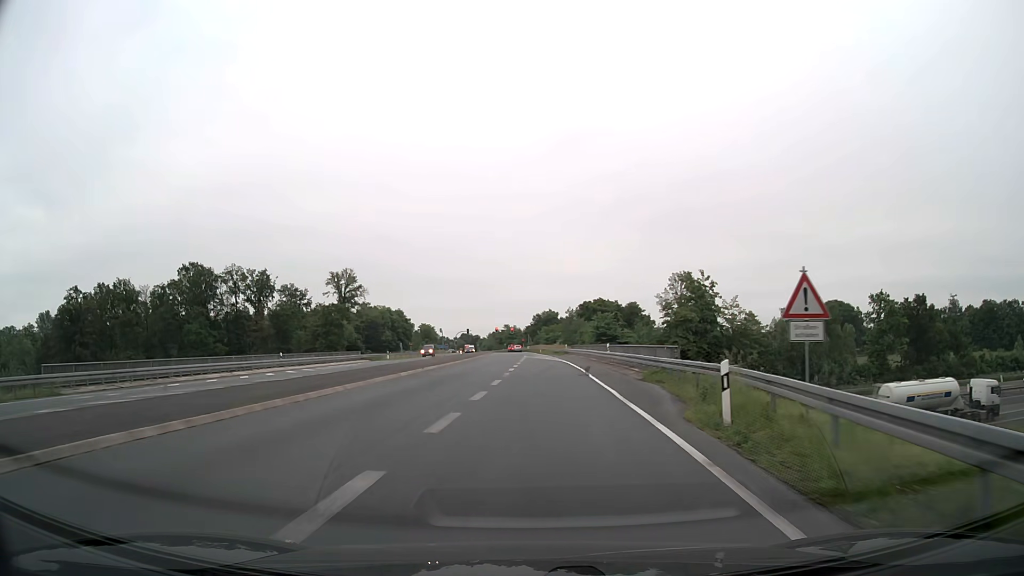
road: motorway_link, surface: asphalt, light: Day
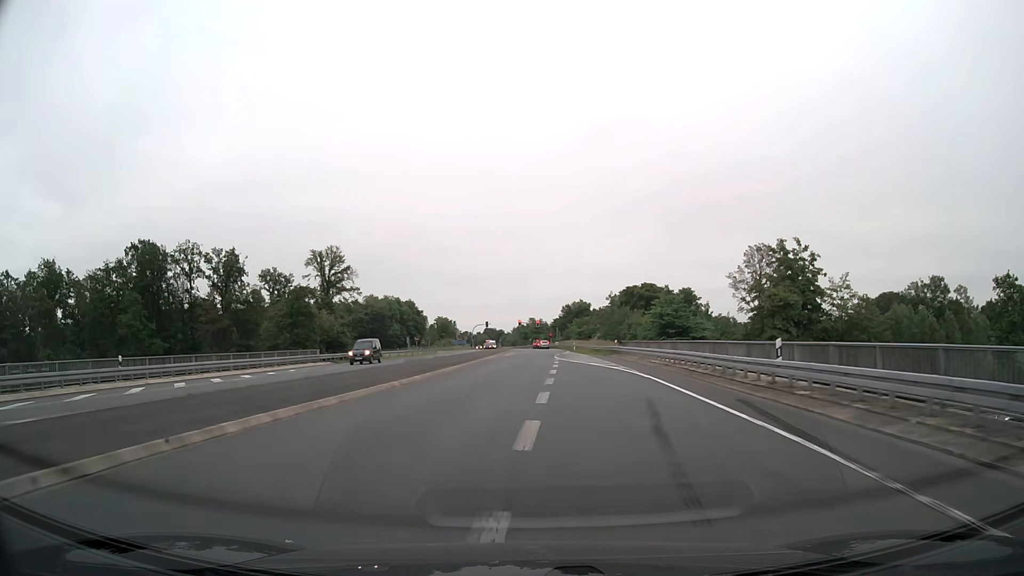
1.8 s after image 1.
(-0.4, +25.8) m; -2°
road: primary
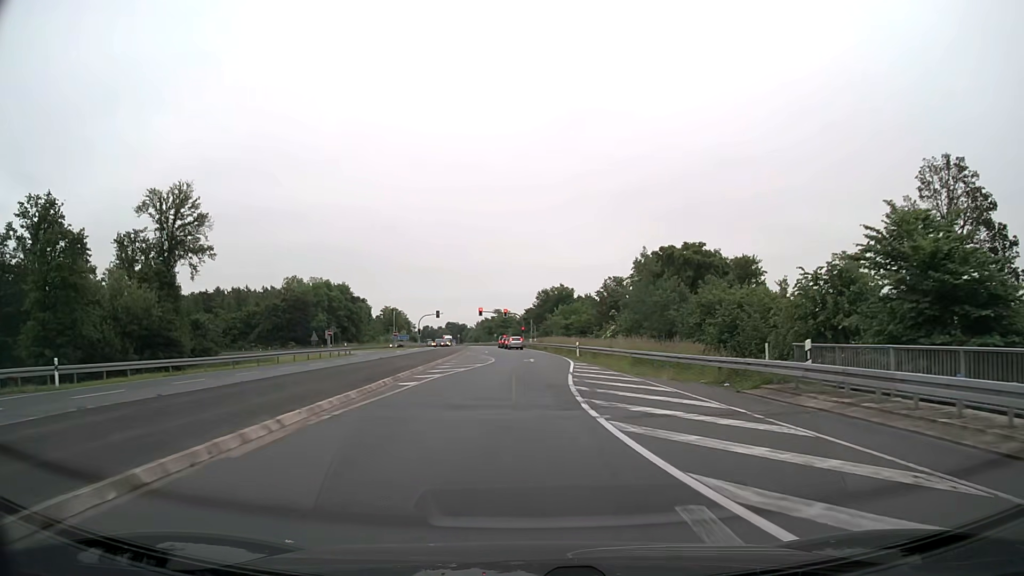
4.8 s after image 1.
(0.0, +41.8) m; +2°
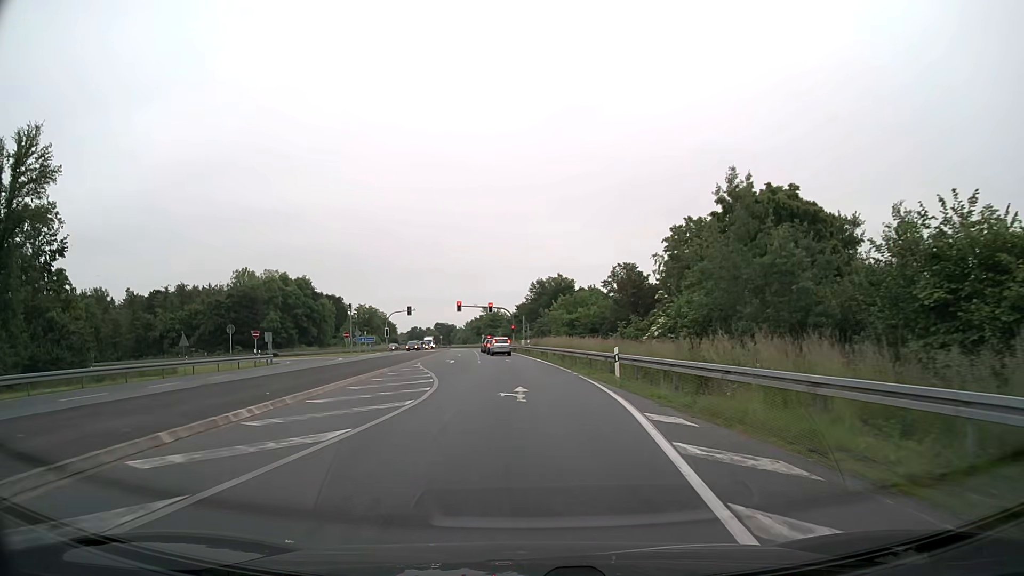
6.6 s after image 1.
(+0.2, +23.3) m; +1°
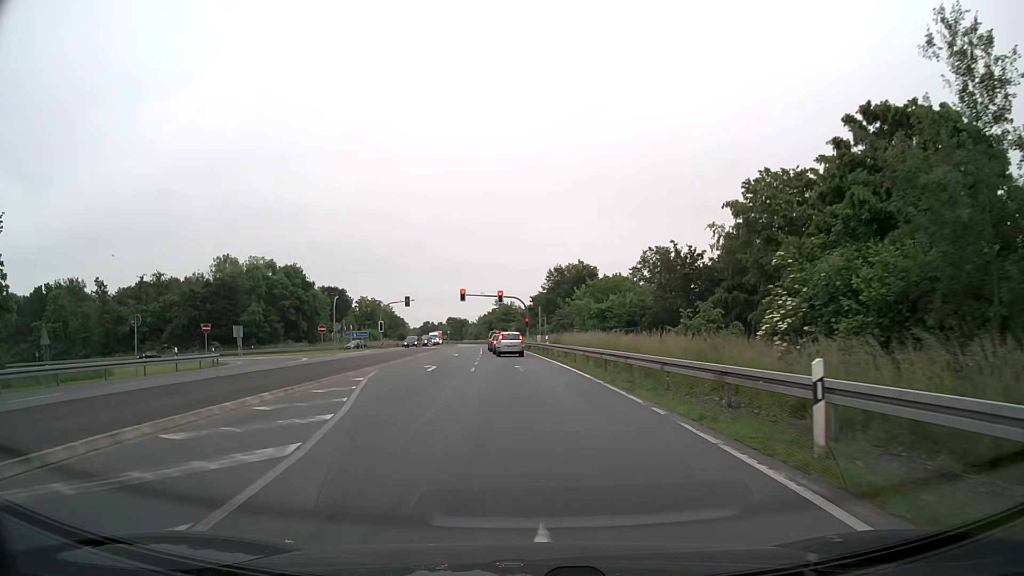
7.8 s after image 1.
(-0.2, +14.2) m; -1°
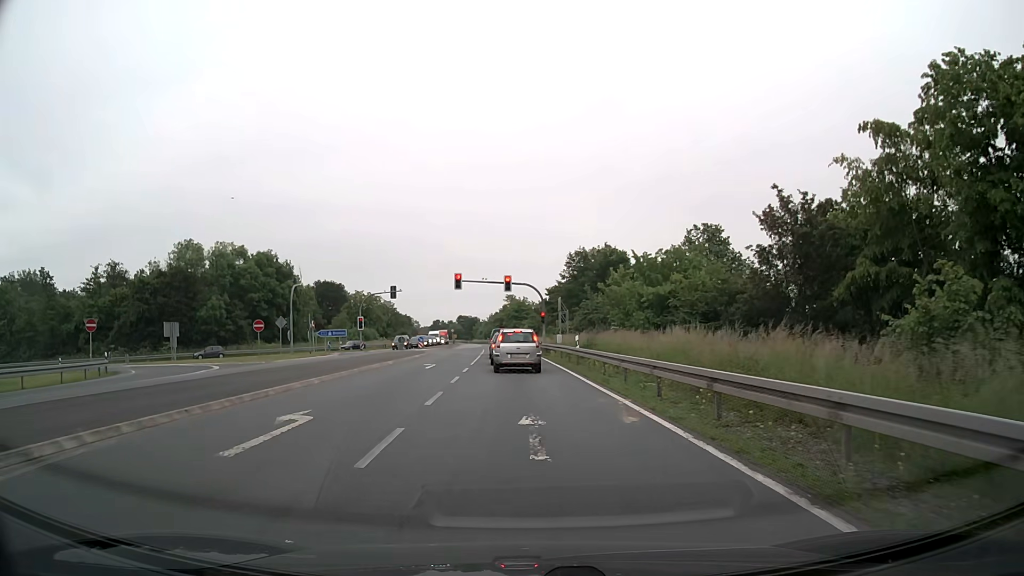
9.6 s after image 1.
(-0.2, +17.8) m; 0°
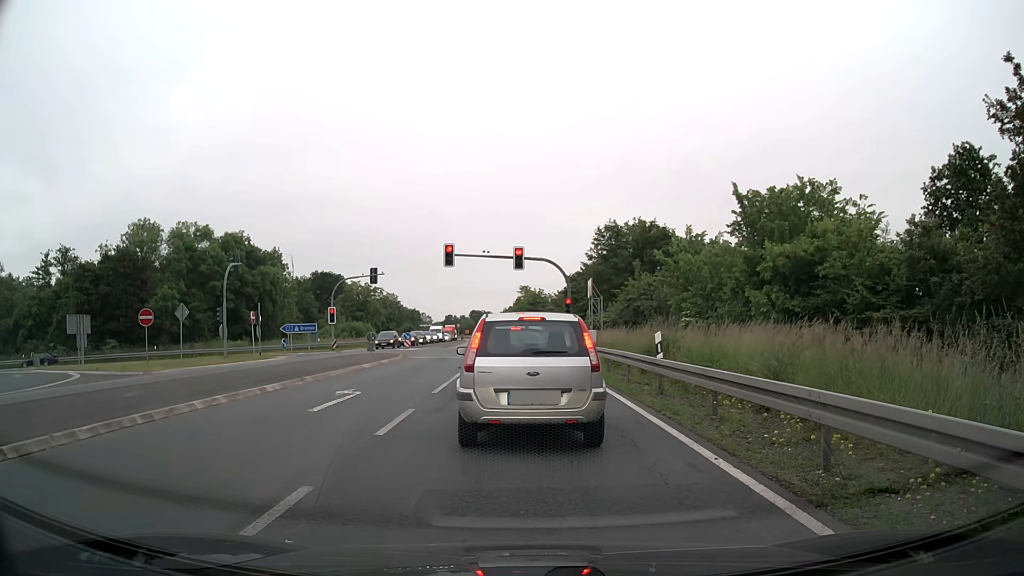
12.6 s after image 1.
(-0.4, +15.3) m; -3°
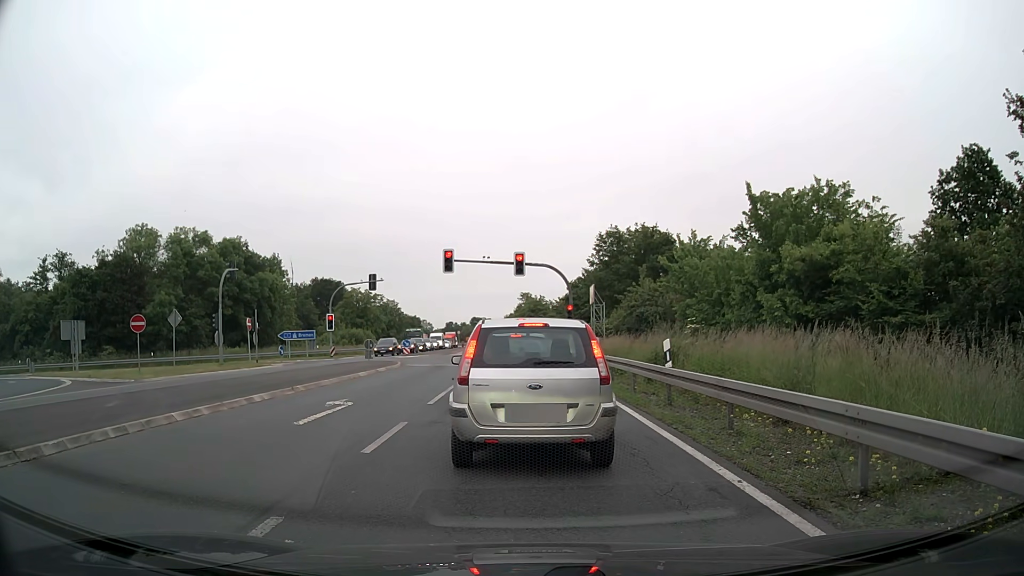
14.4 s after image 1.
(0.0, +0.8) m; 0°
(0, +10) (0, +20) (0, +30) (0, +40) (0, +50) (0, +60) (-1, +70) (-1, +80) (-2, +90) (-2, +100) m
